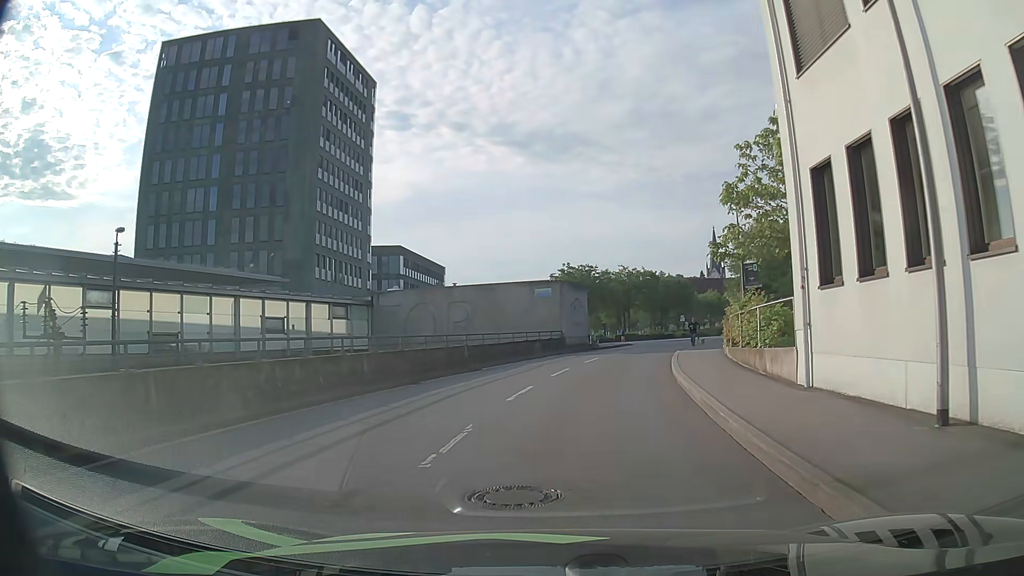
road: residential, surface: asphalt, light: Day
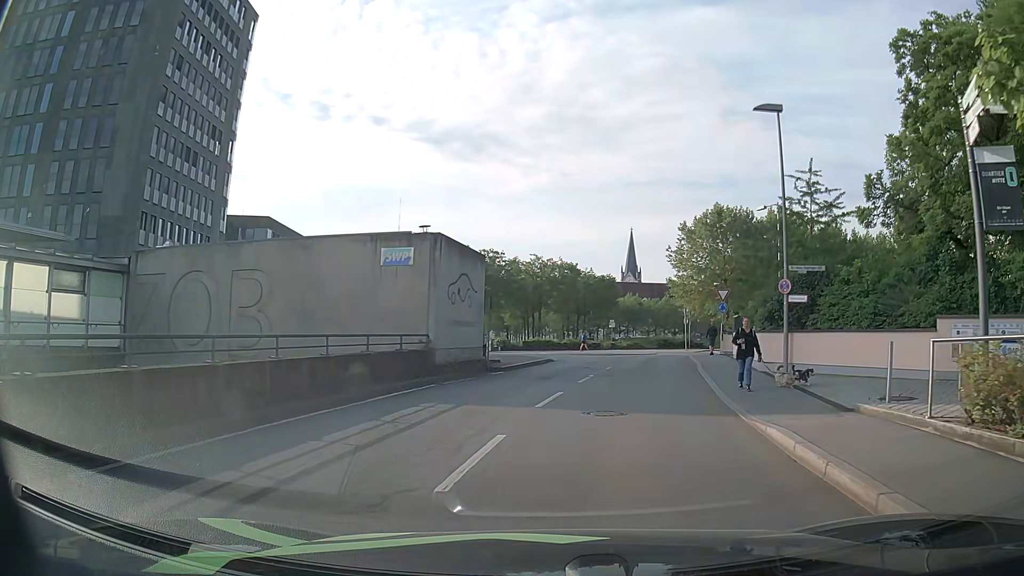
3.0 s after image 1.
(+0.6, +19.1) m; +8°
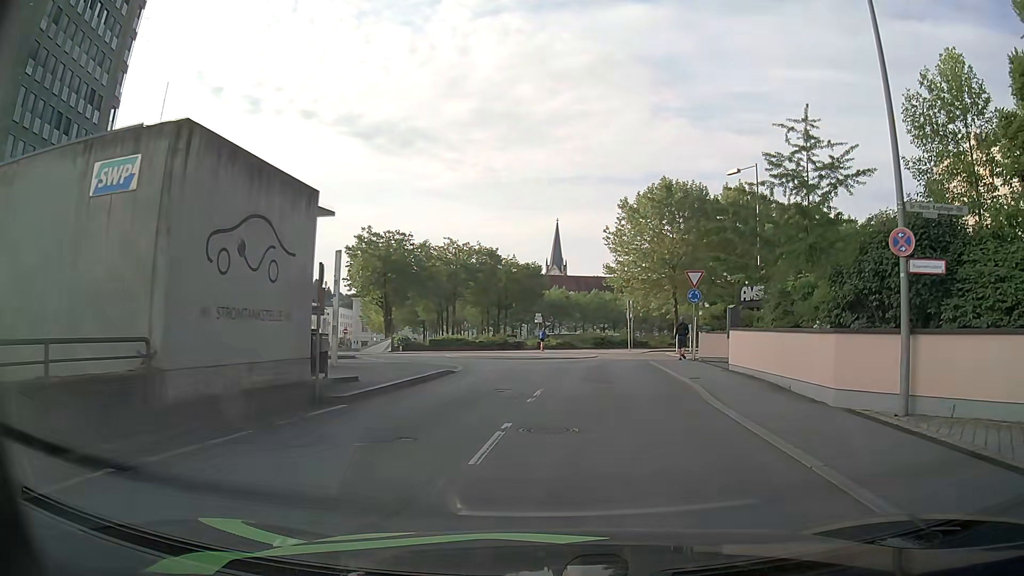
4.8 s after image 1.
(+0.6, +10.5) m; +6°
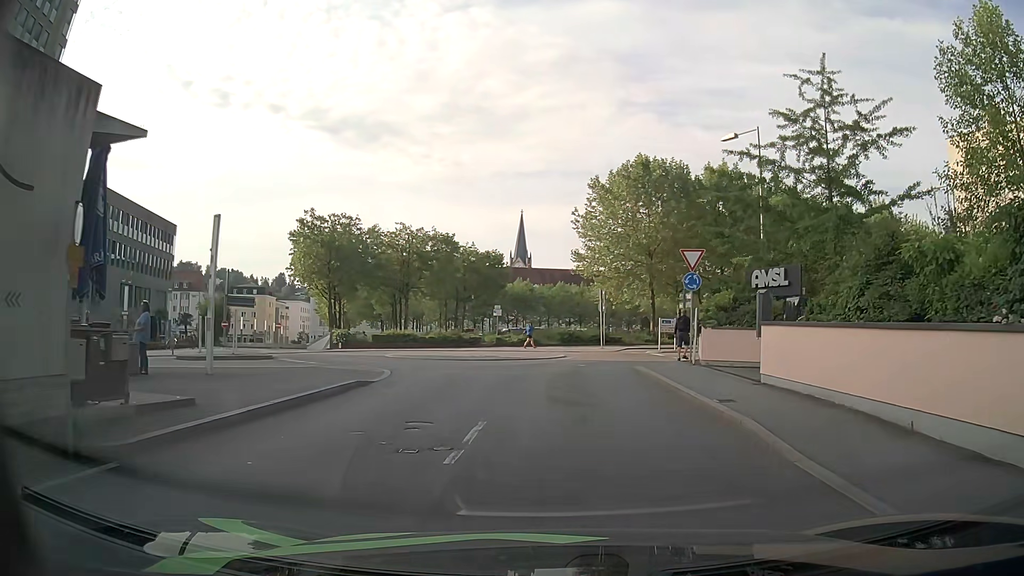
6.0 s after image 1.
(+0.2, +6.1) m; +2°
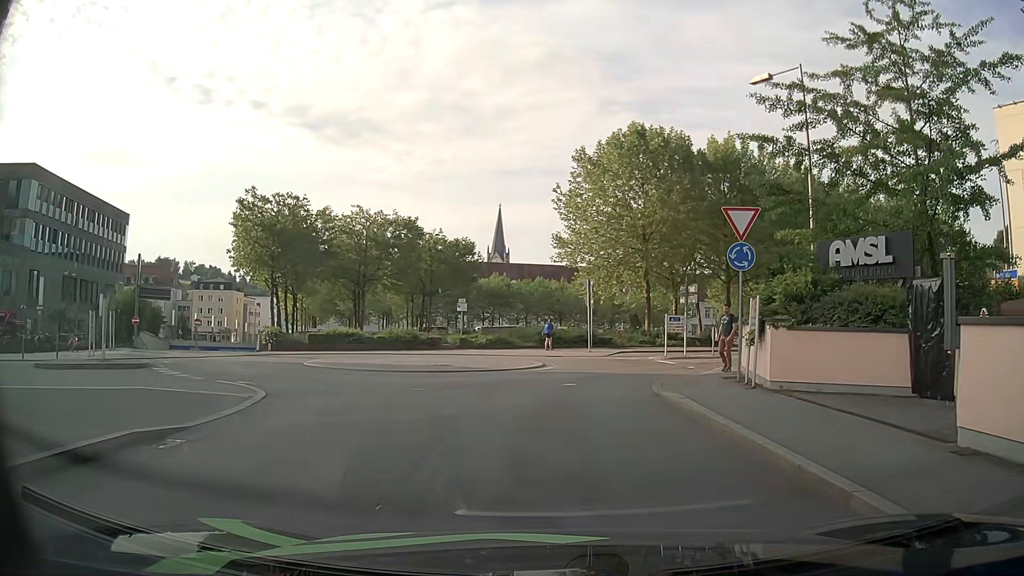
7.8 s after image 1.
(+0.2, +7.7) m; +3°
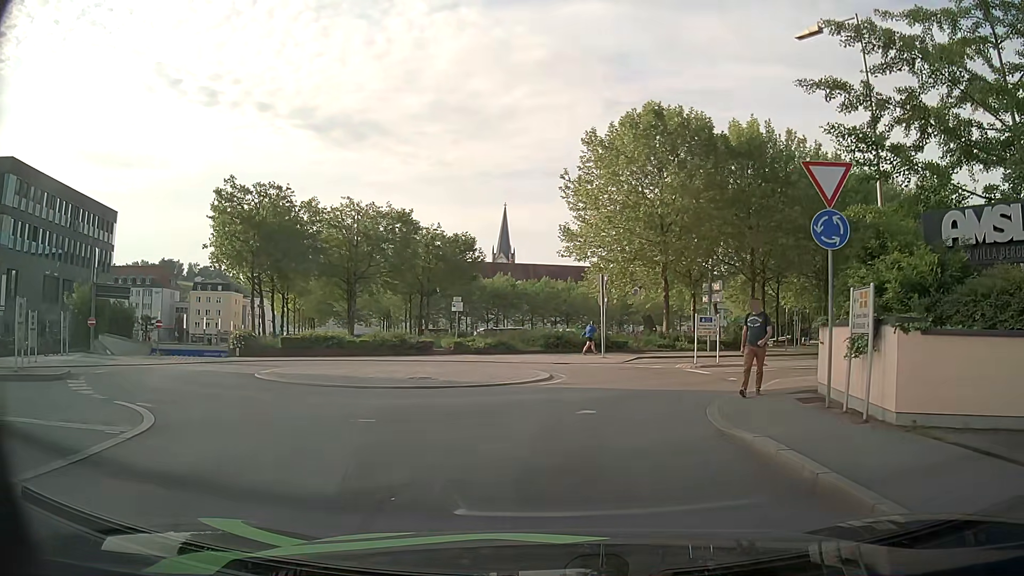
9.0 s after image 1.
(0.0, +4.3) m; -1°
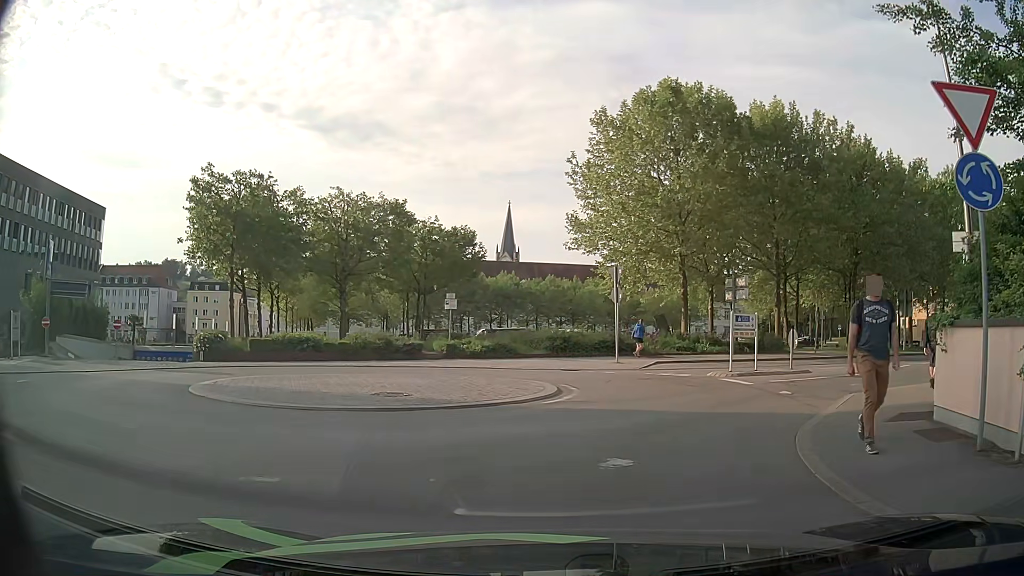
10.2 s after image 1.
(+0.1, +3.8) m; 0°
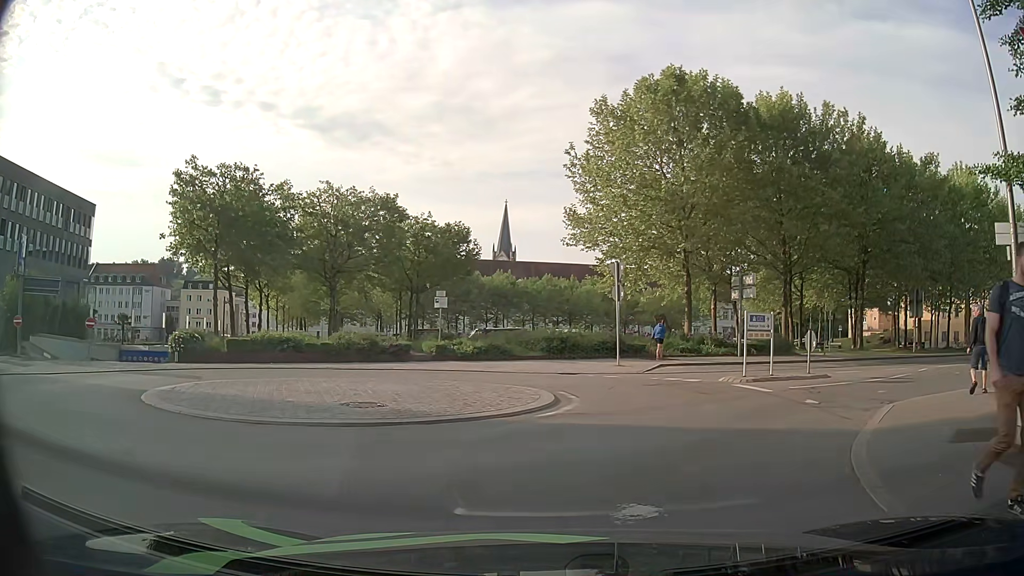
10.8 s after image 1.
(0.0, +1.7) m; +2°
